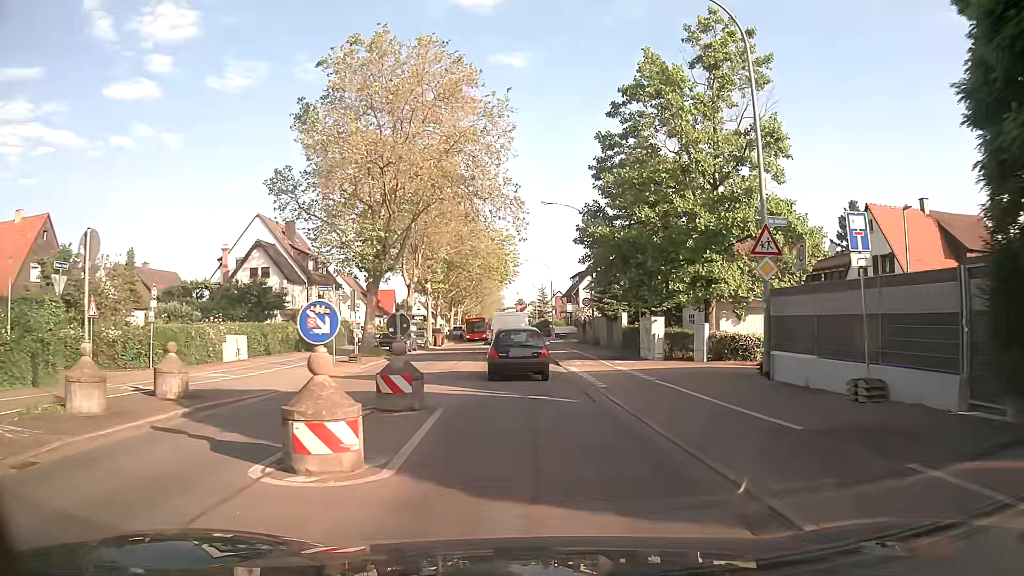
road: secondary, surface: asphalt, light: Day
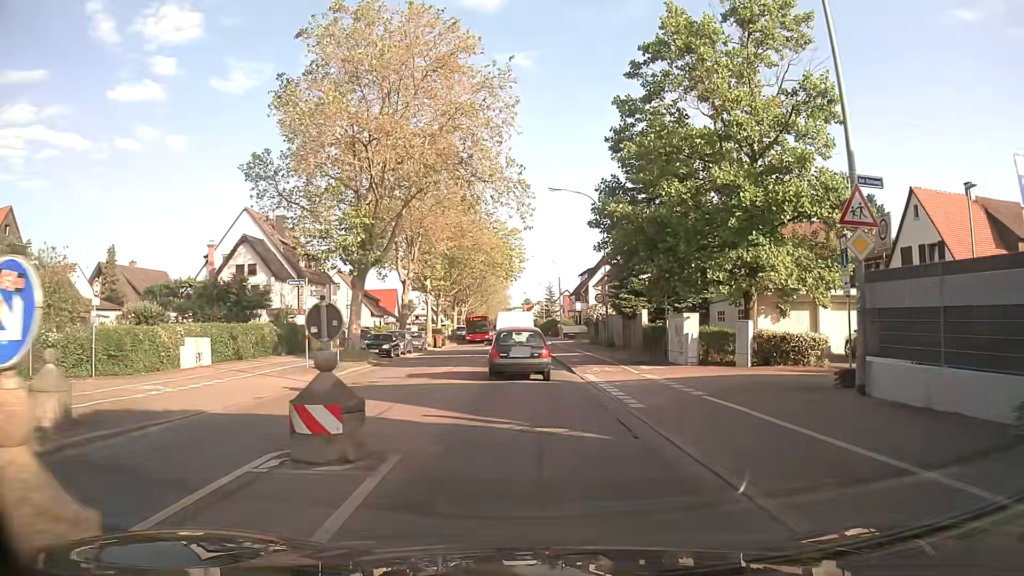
(-0.1, +4.4) m; -2°
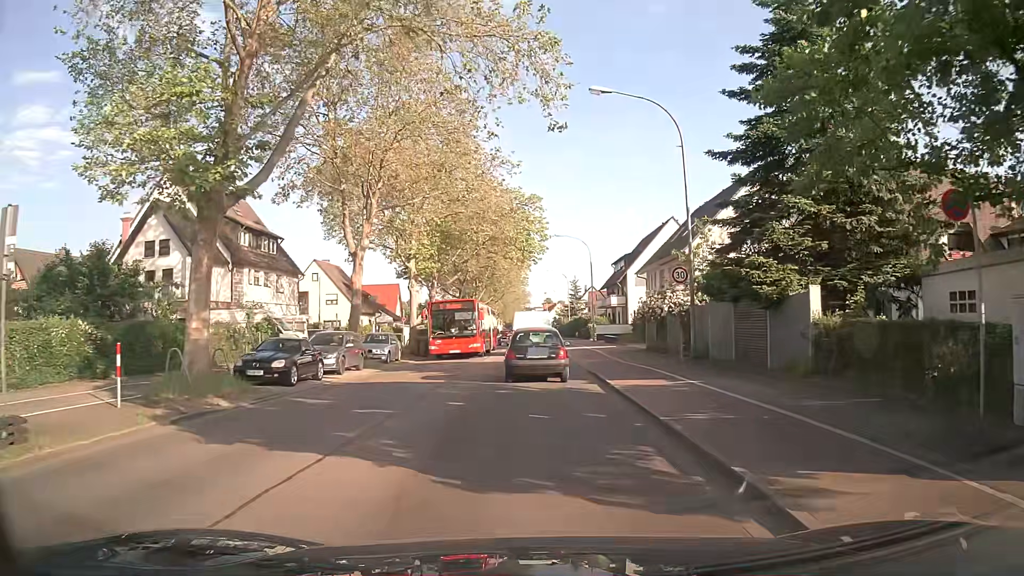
(-0.2, +17.5) m; -1°
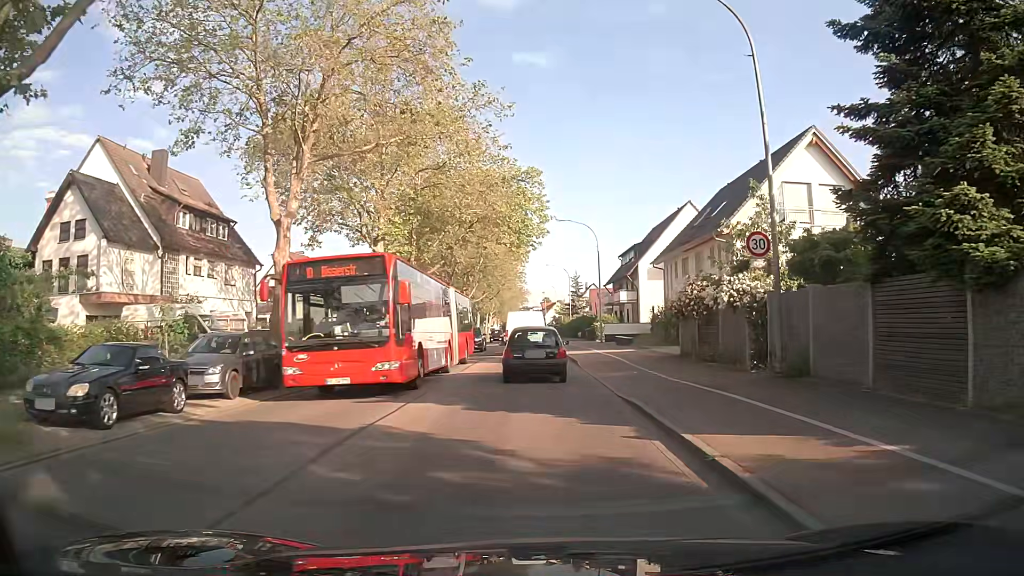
(0.0, +8.6) m; 0°
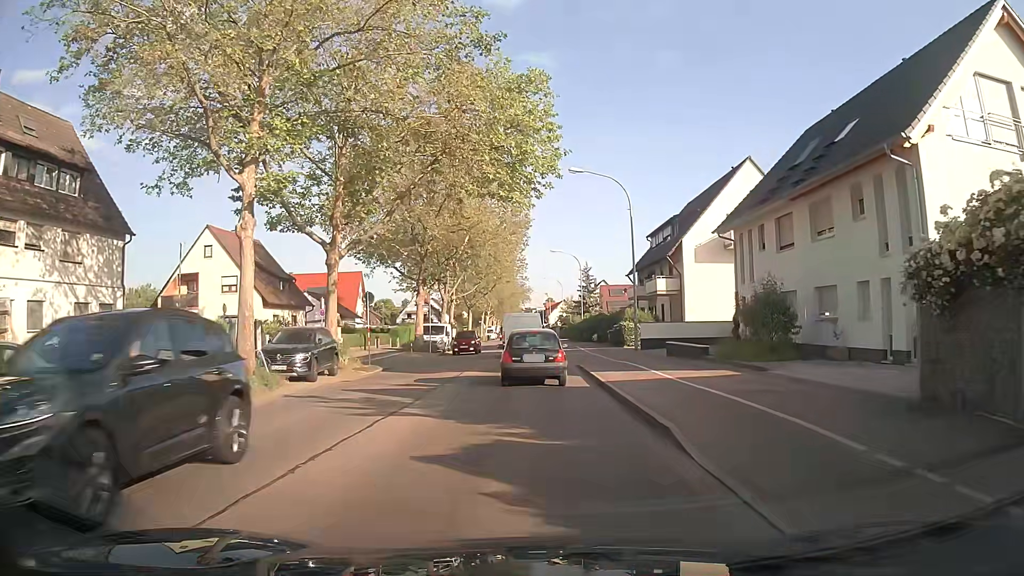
(-0.1, +17.0) m; -1°
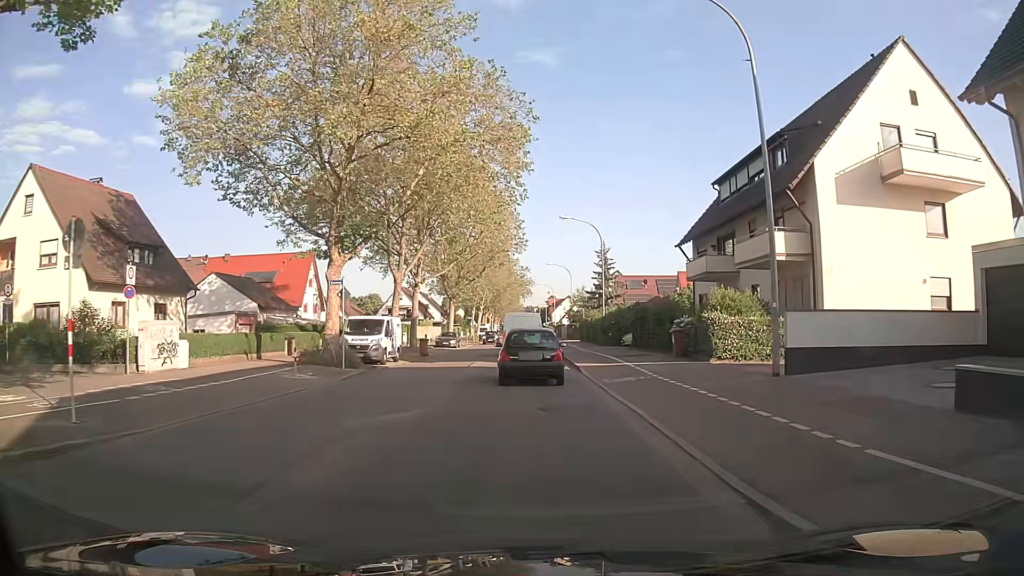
(0.0, +21.0) m; +1°
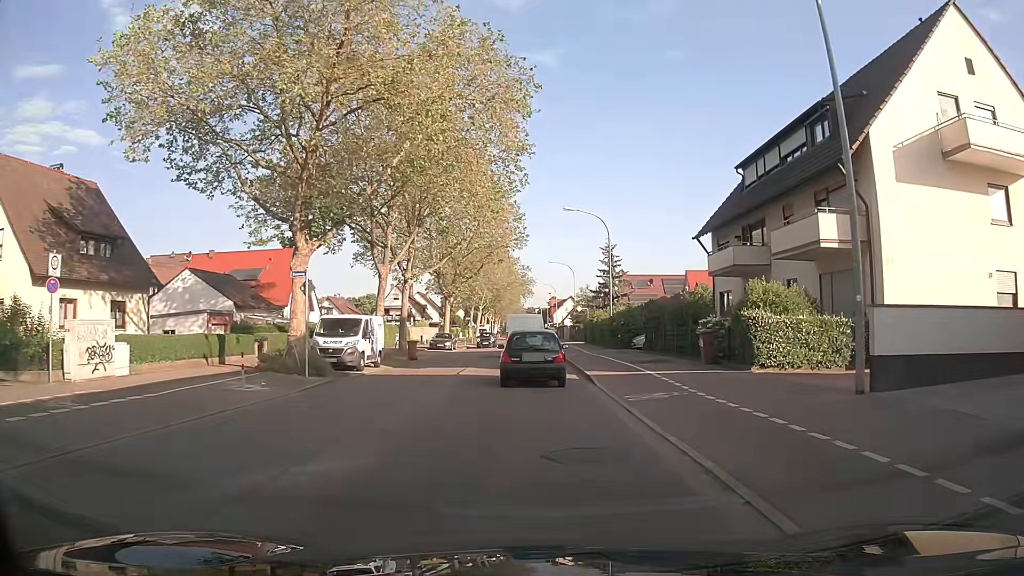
(-0.1, +4.2) m; -1°
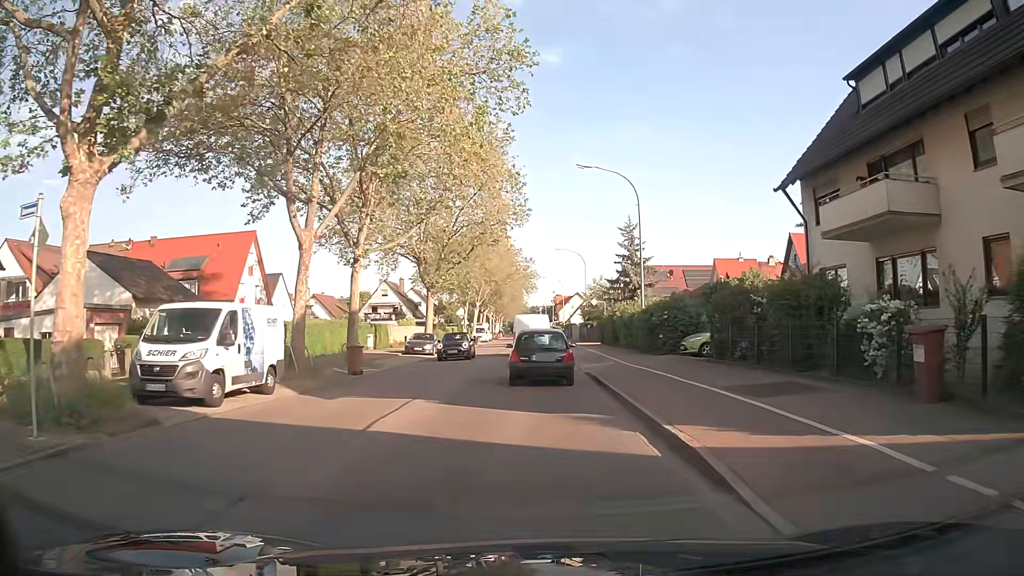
(-0.1, +12.4) m; +1°
(0, +10) (-1, +20) (-1, +30) (-1, +40) (-1, +50) (-2, +60) (-2, +70) (-2, +80) (-3, +90) (-3, +100) m
